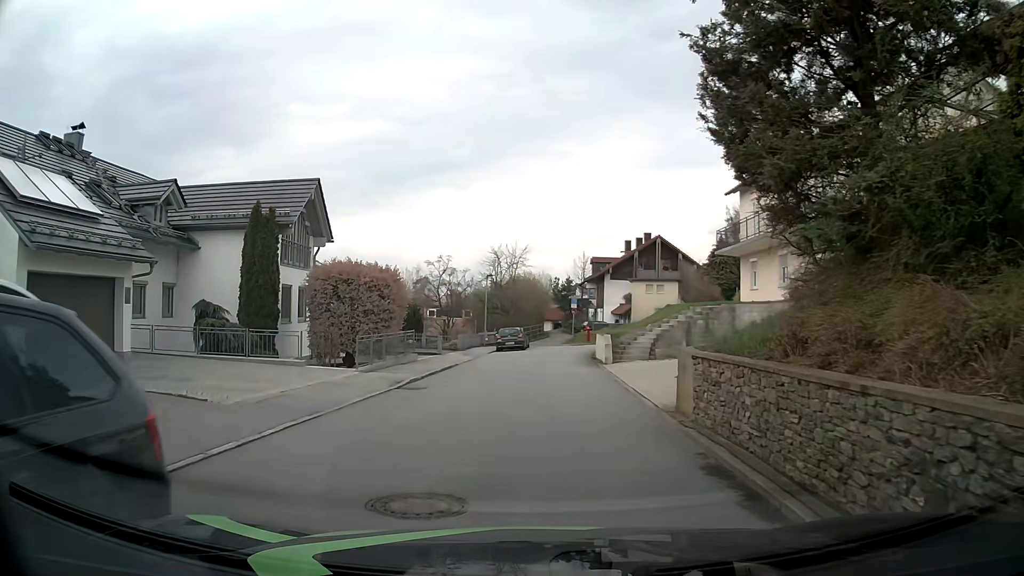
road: residential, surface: asphalt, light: Day
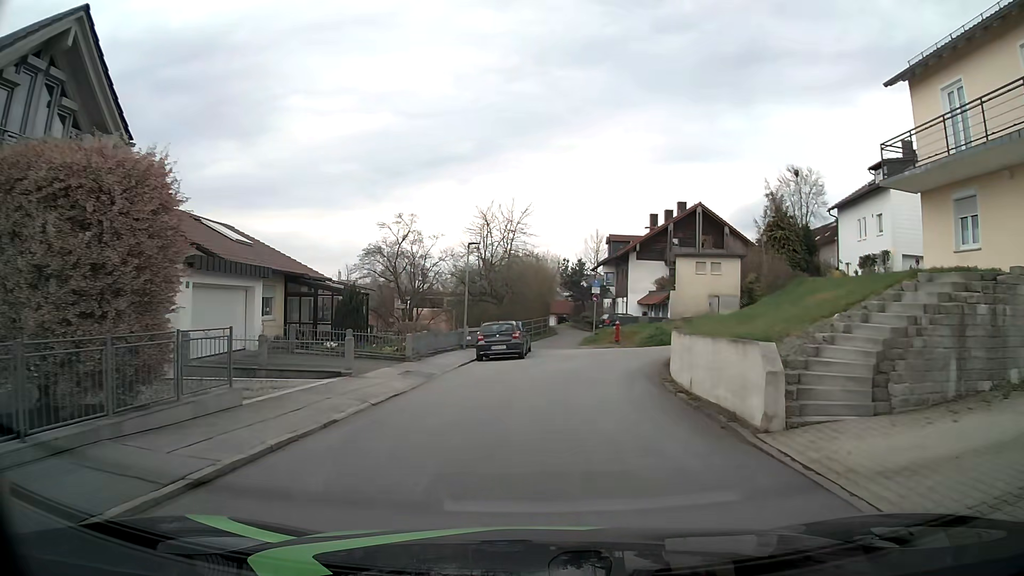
(-0.2, +16.1) m; 0°
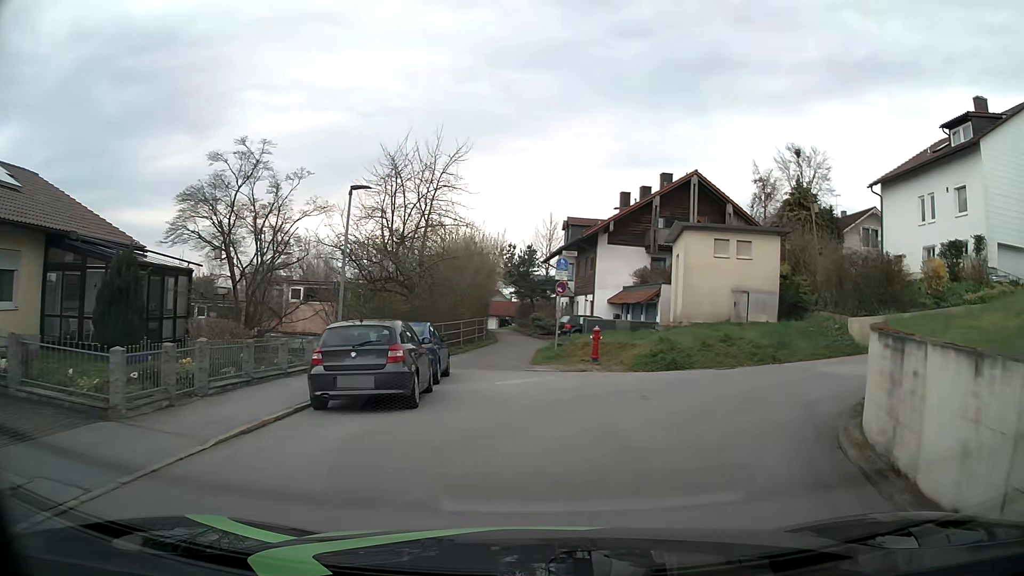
(+0.4, +13.6) m; +4°
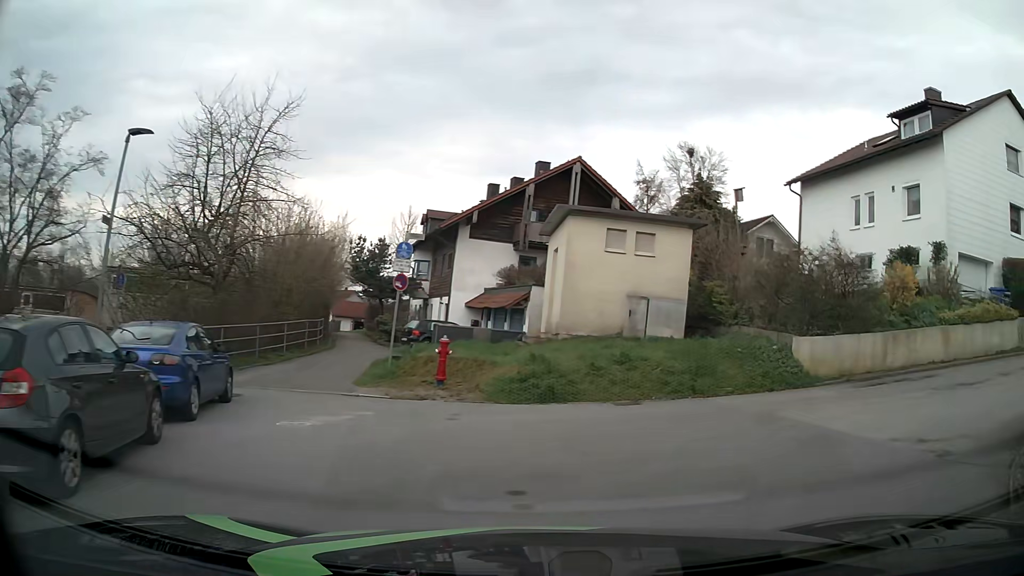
(+0.4, +5.7) m; +11°
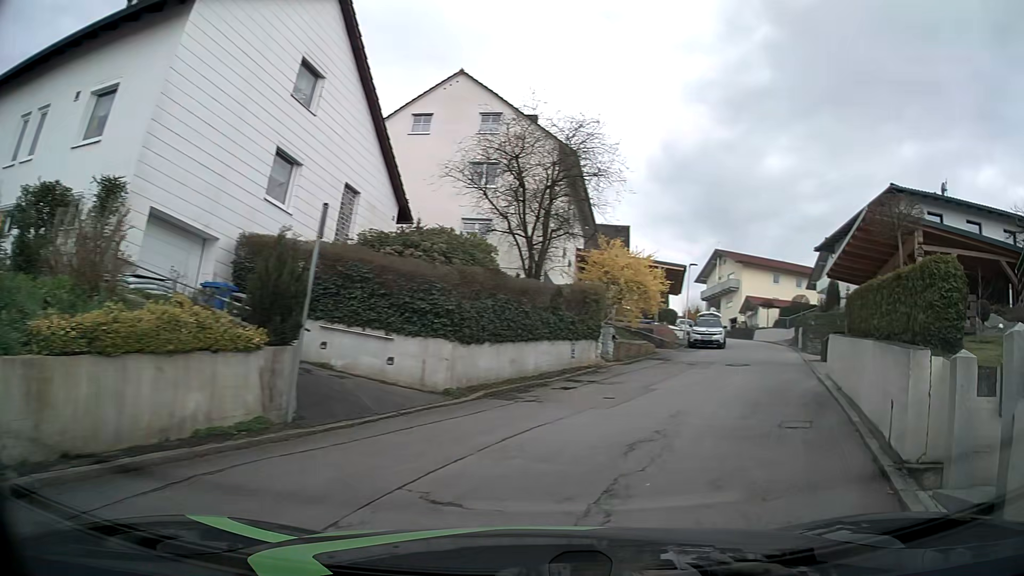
(+6.4, +10.0) m; +68°
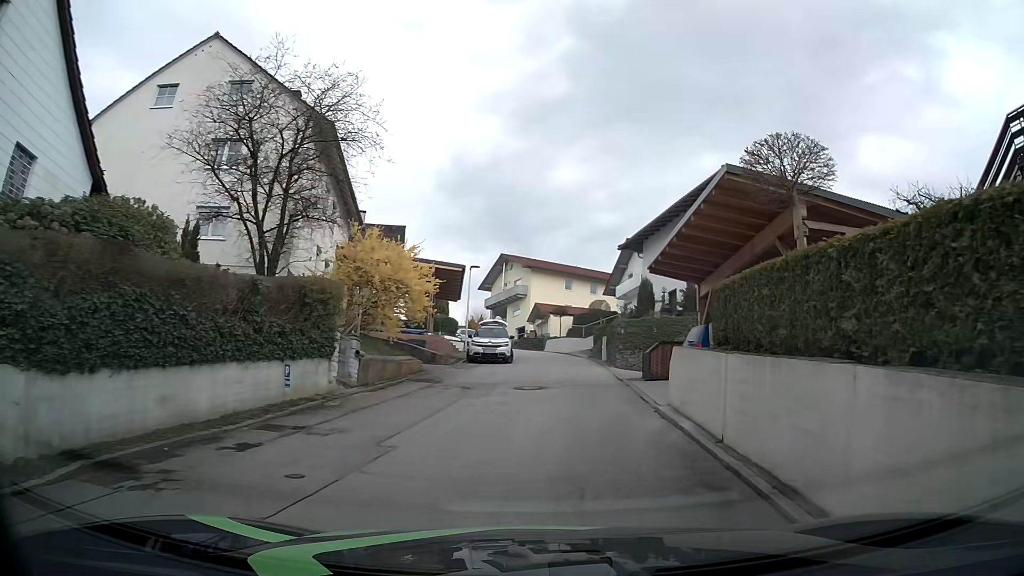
(+1.1, +5.8) m; +17°
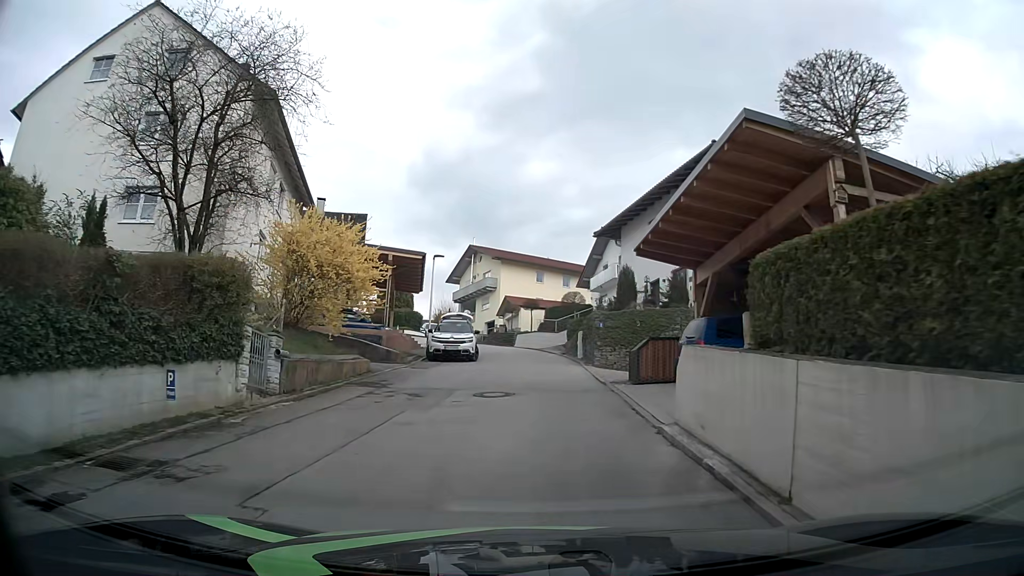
(+0.1, +3.2) m; +4°
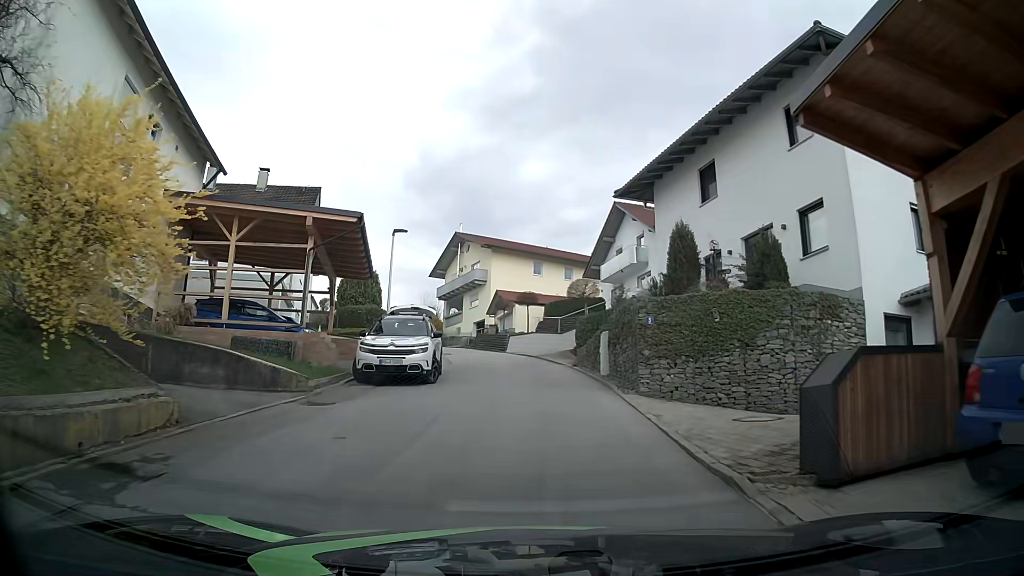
(0.0, +10.7) m; 0°
